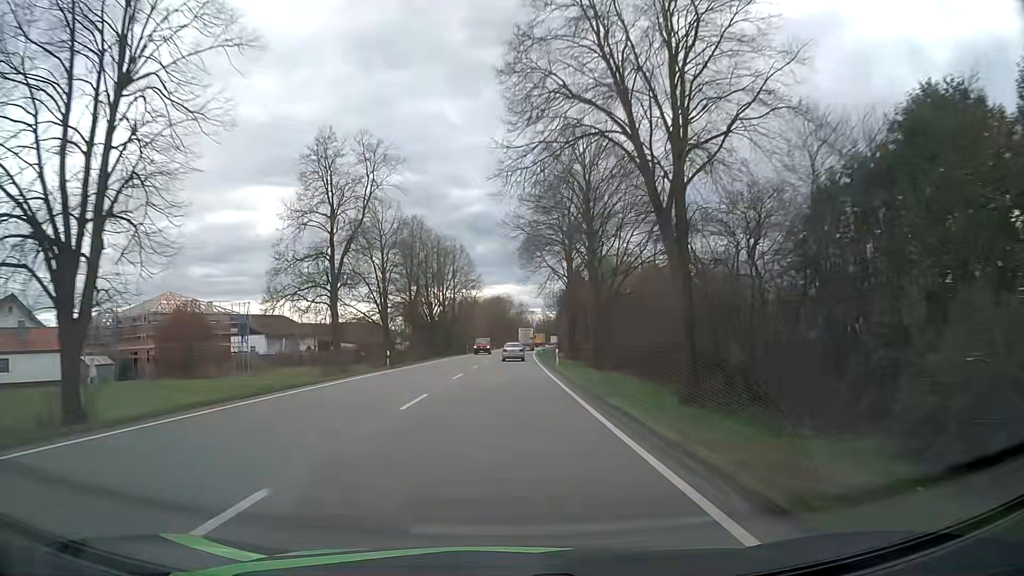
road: primary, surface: asphalt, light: Day
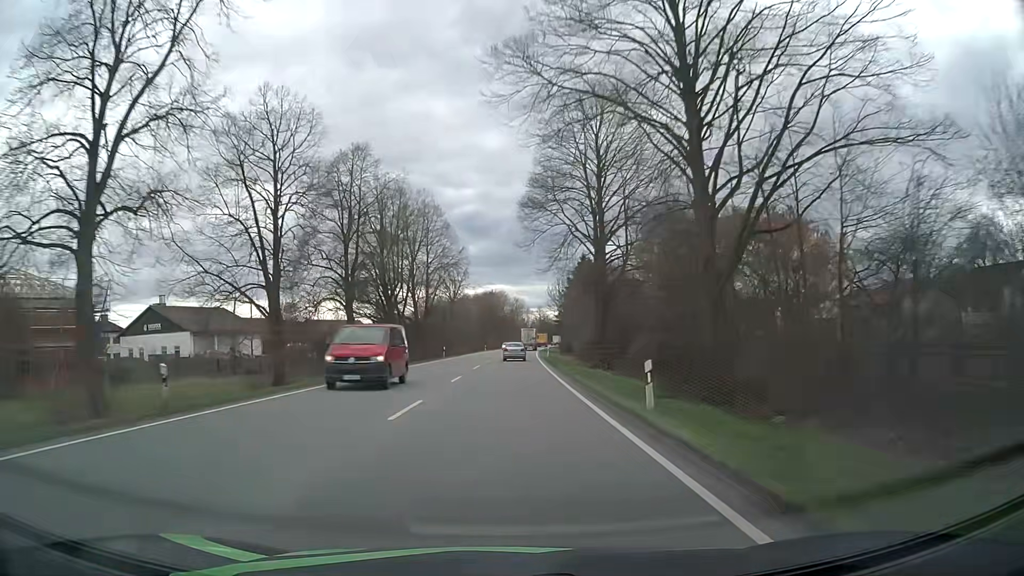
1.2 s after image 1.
(+0.1, +25.9) m; +1°
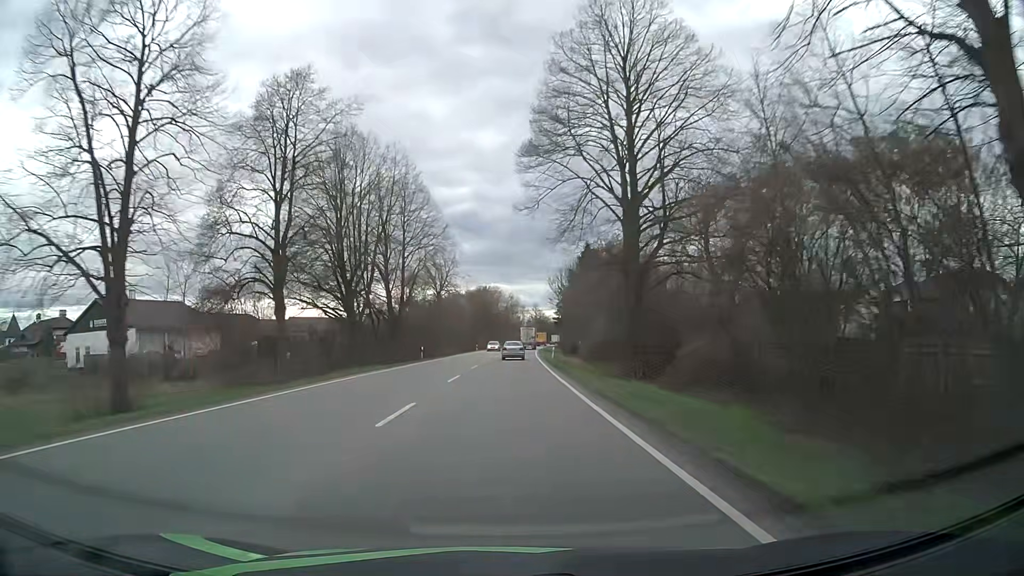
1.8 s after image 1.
(0.0, +12.9) m; 0°
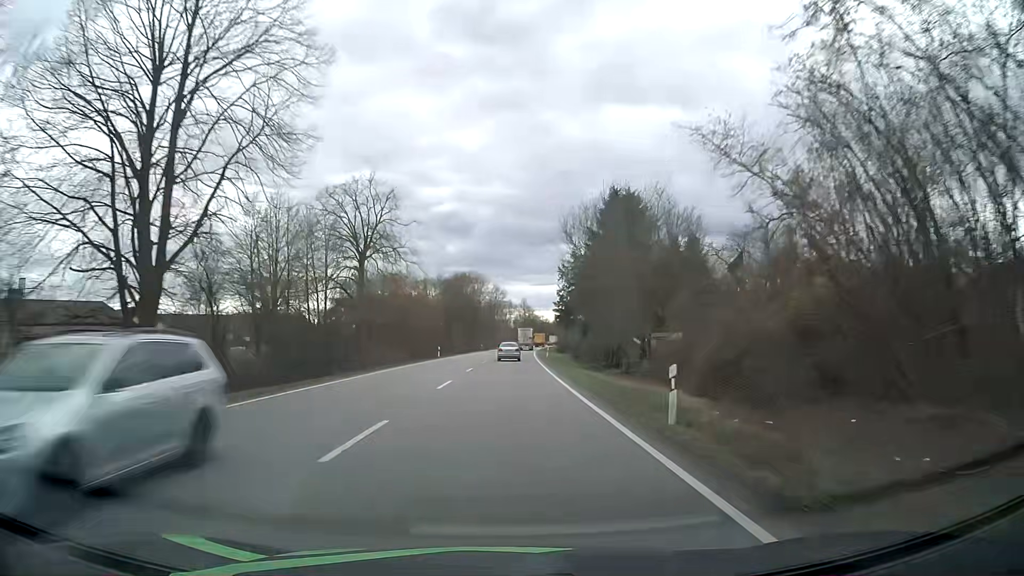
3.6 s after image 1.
(+0.4, +38.7) m; +1°
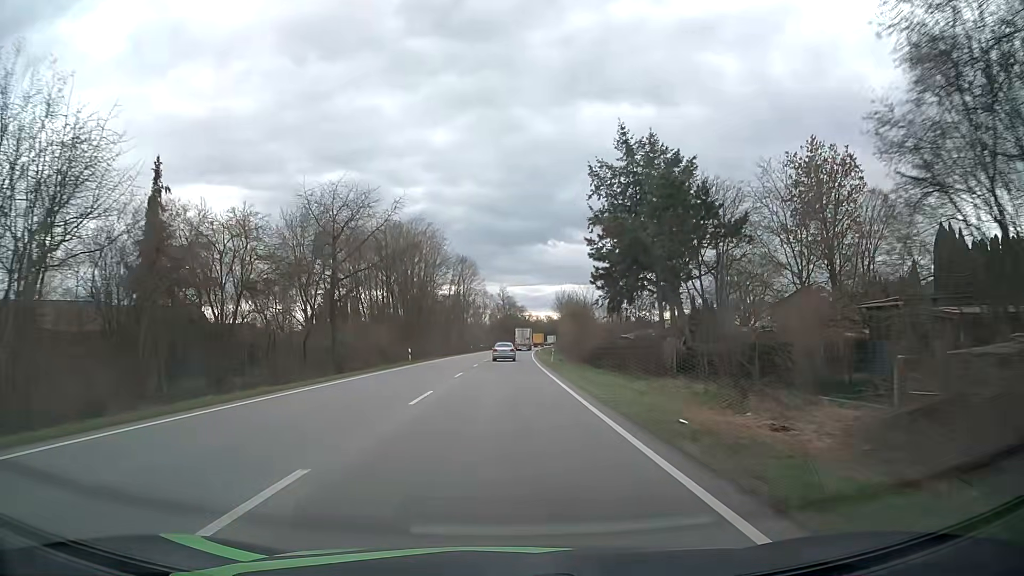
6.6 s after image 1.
(+1.5, +64.2) m; +2°
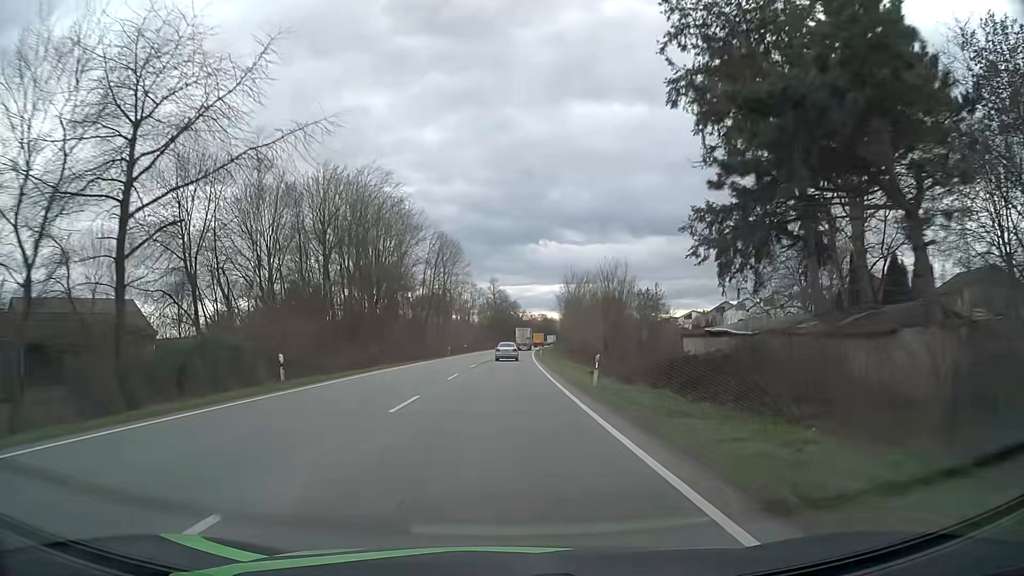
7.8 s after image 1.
(+0.2, +25.7) m; +1°
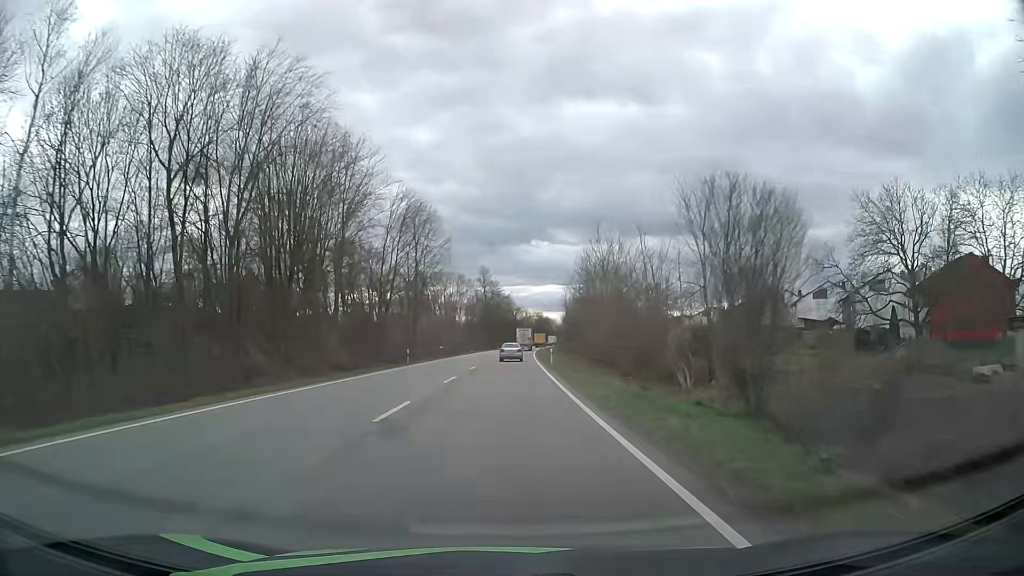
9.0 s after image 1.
(+0.1, +25.6) m; +1°
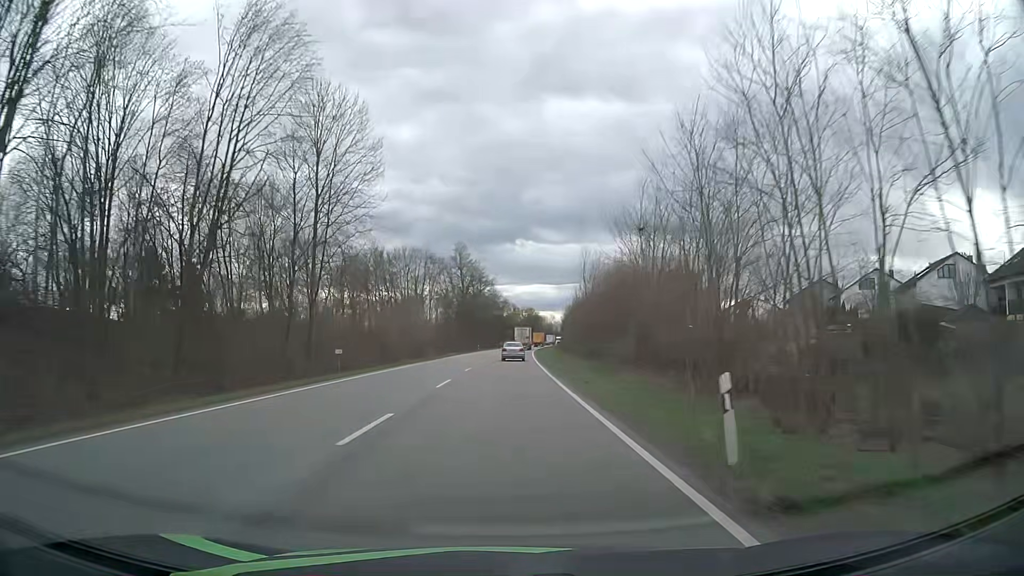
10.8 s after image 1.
(+0.3, +38.4) m; +1°
(0, +10) (0, +20) (0, +30) (+1, +40) (+1, +50) (+1, +60) (+1, +70) (+2, +80) (+2, +90) (+3, +100) m
